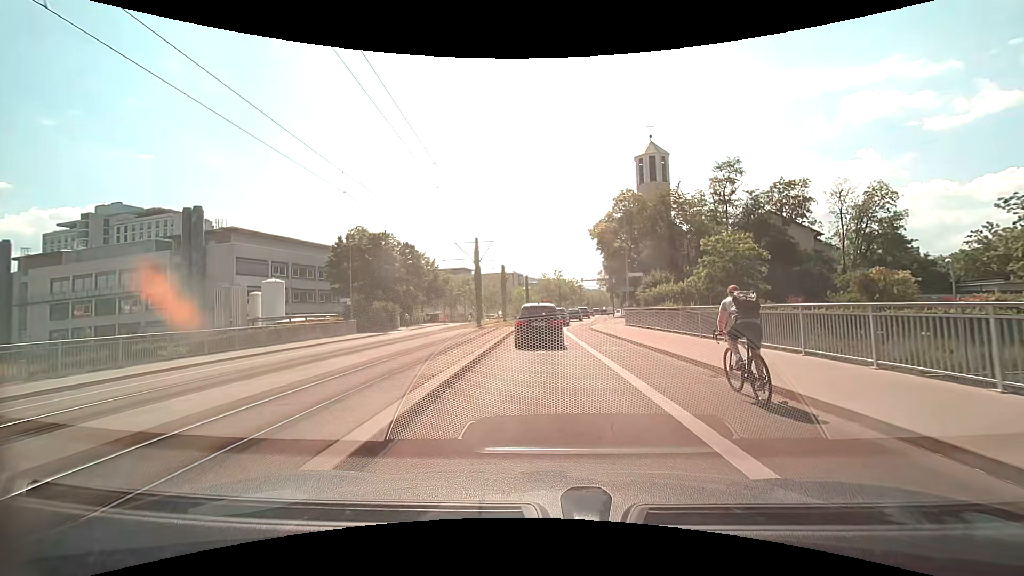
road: secondary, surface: asphalt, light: Day
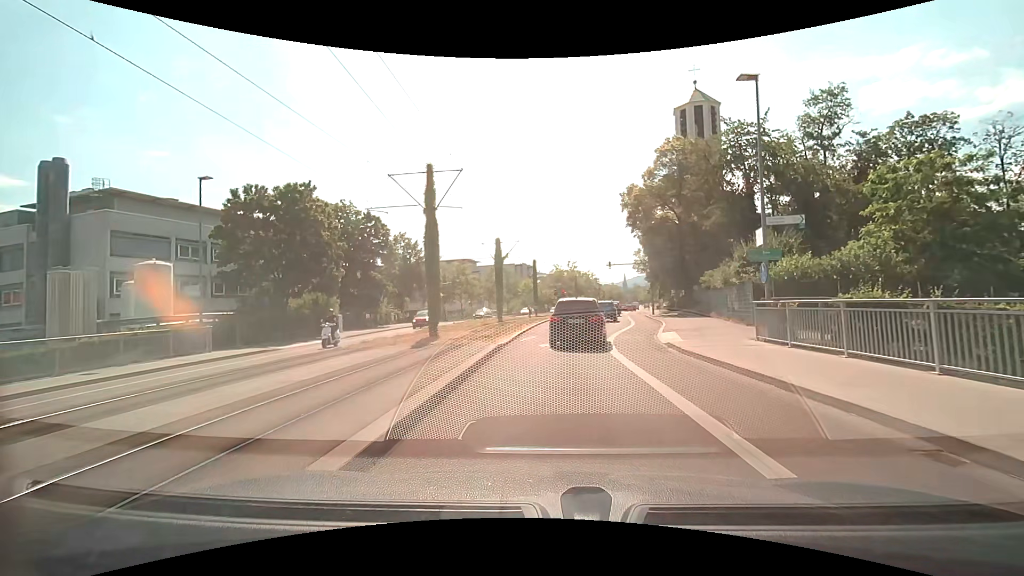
(-0.2, +20.7) m; -1°
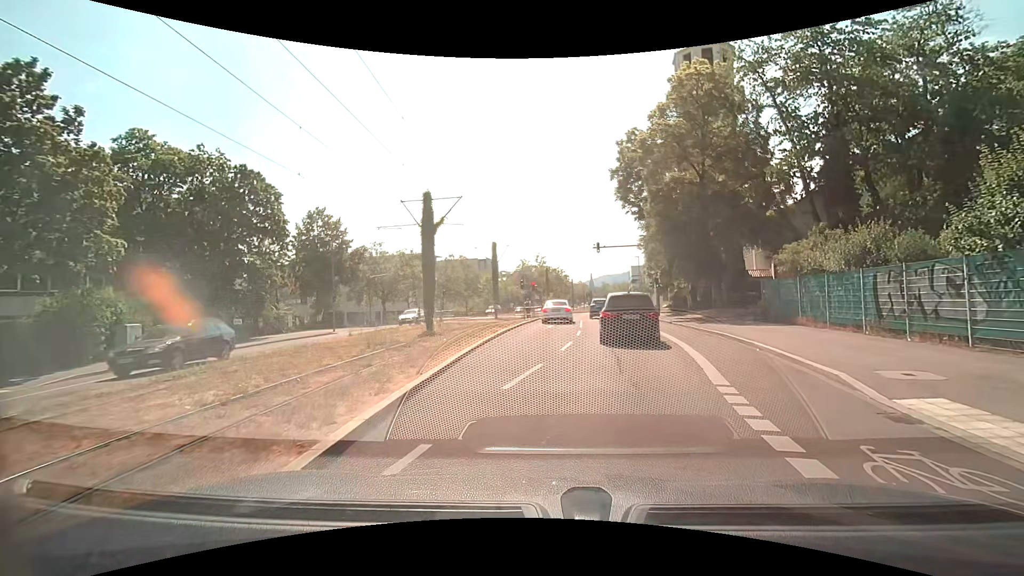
(+0.3, +16.9) m; +5°
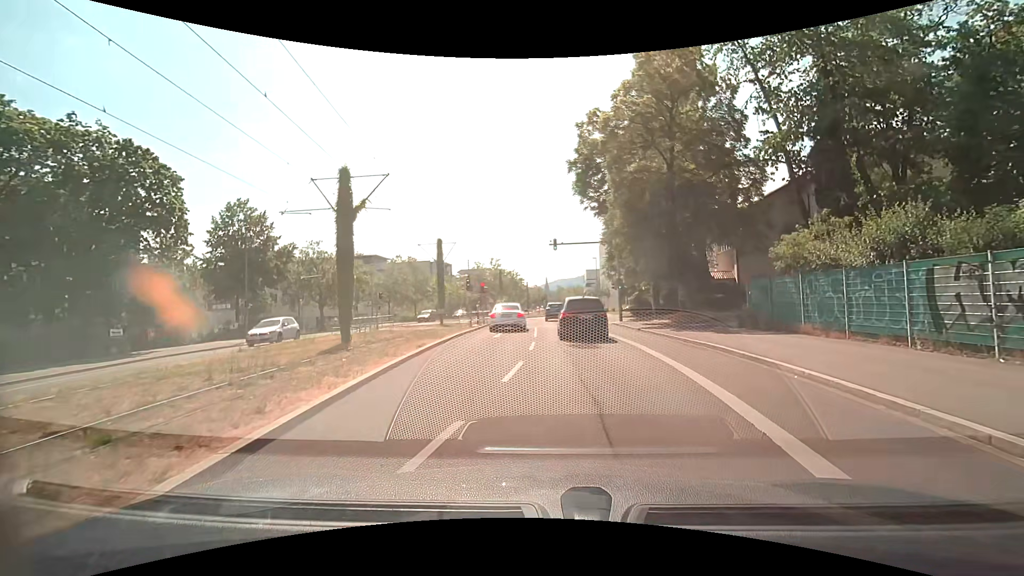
(+0.2, +5.0) m; +5°
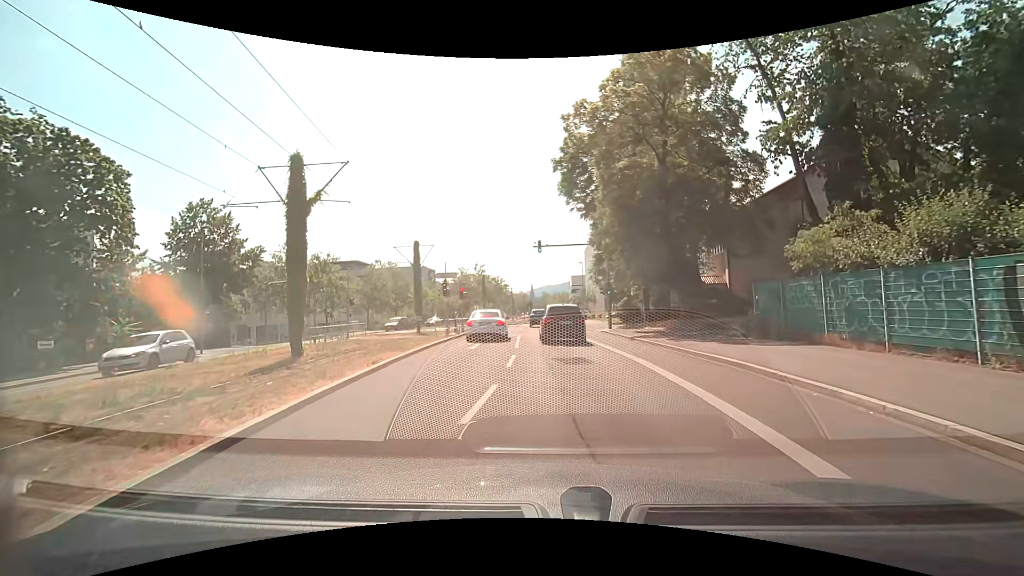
(0.0, +2.8) m; +1°
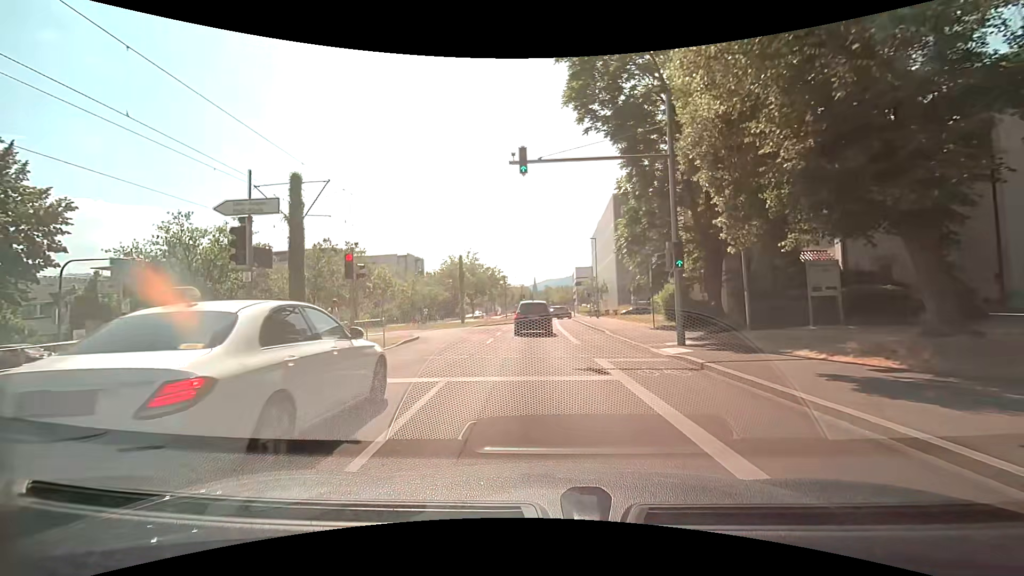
(+0.4, +19.5) m; 0°
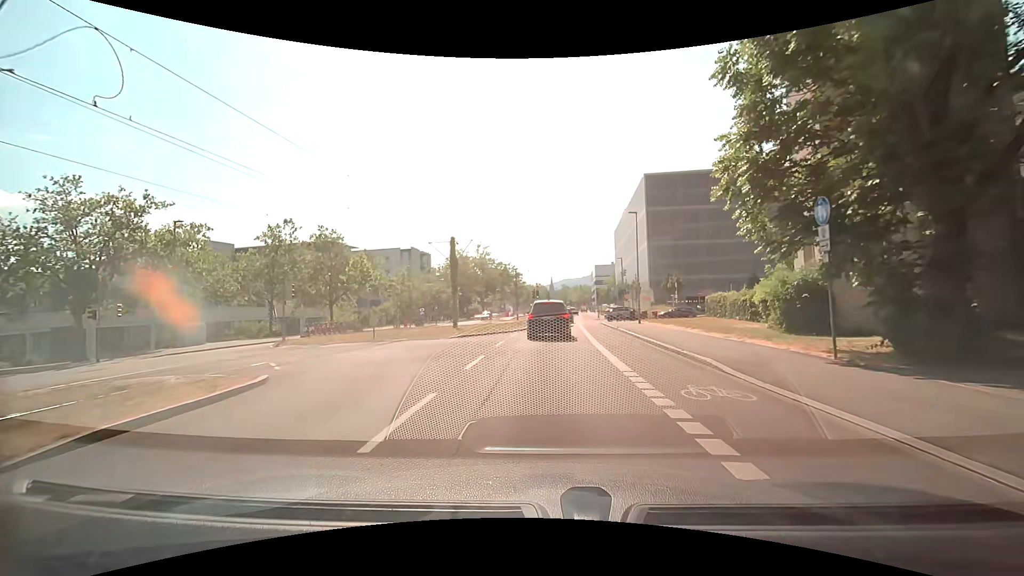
(-0.2, +13.9) m; -2°
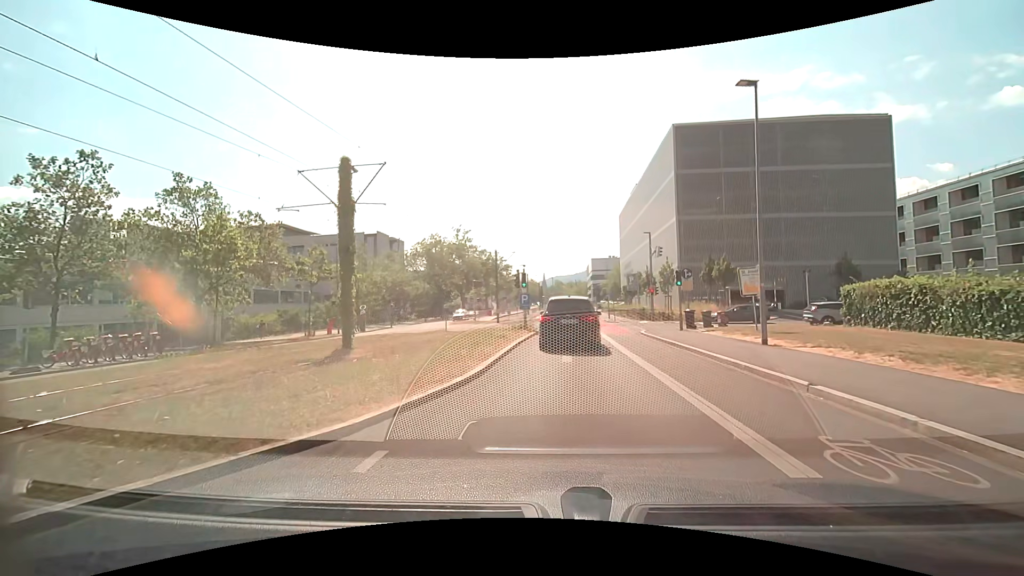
(0.0, +20.9) m; +1°
(0, +10) (+1, +20) (+1, +30) (+2, +40) (+3, +50) (+3, +60) (+4, +70) (+4, +80) (+5, +90) (+5, +100) m
